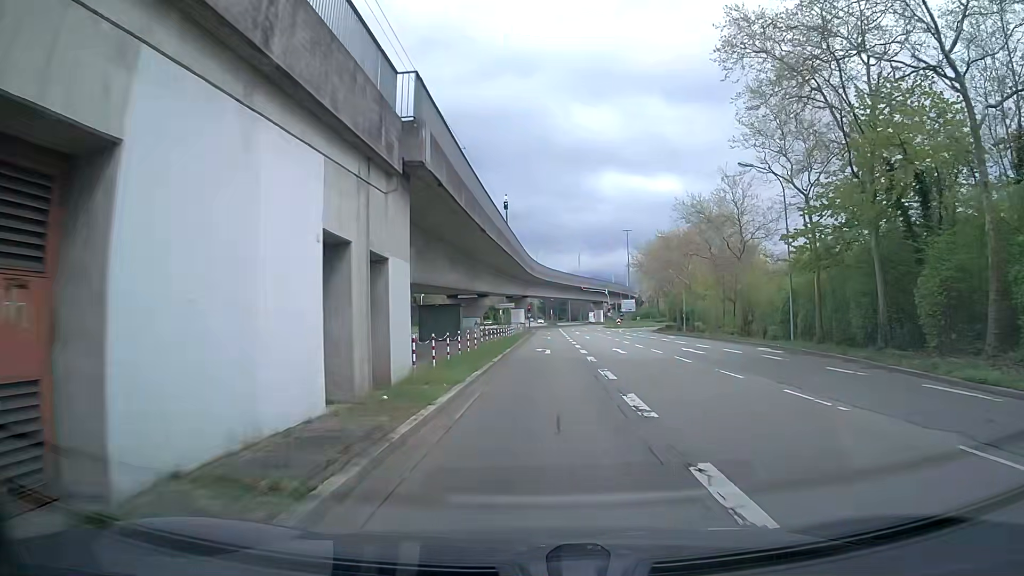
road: tertiary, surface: asphalt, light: Day
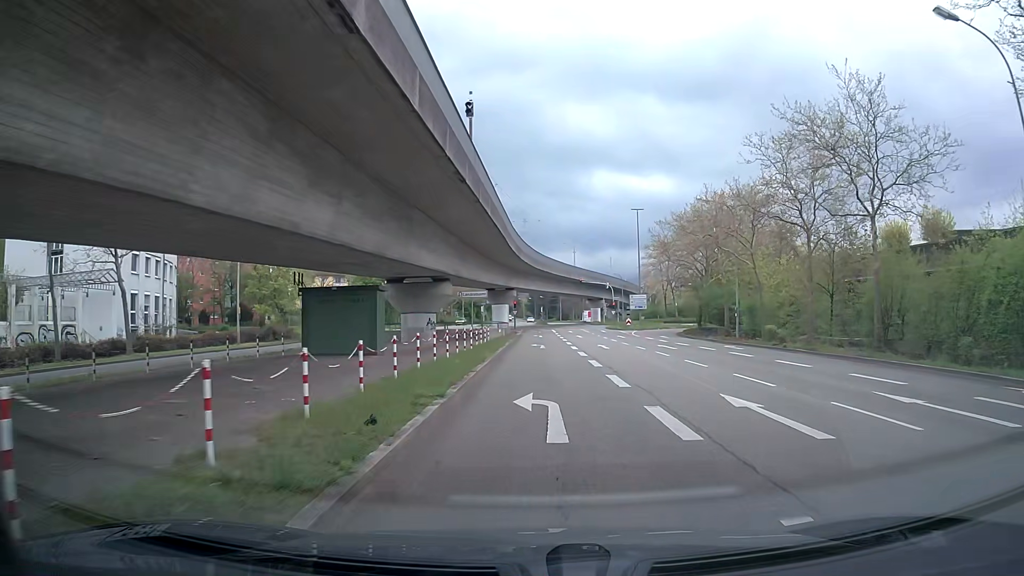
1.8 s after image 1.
(+0.4, +19.8) m; +1°
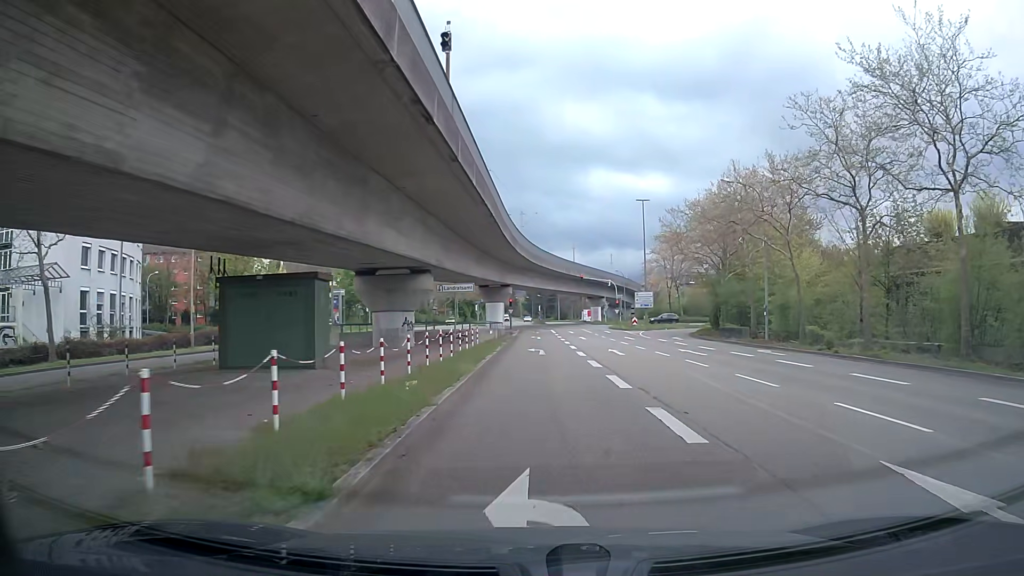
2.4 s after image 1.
(0.0, +6.1) m; 0°
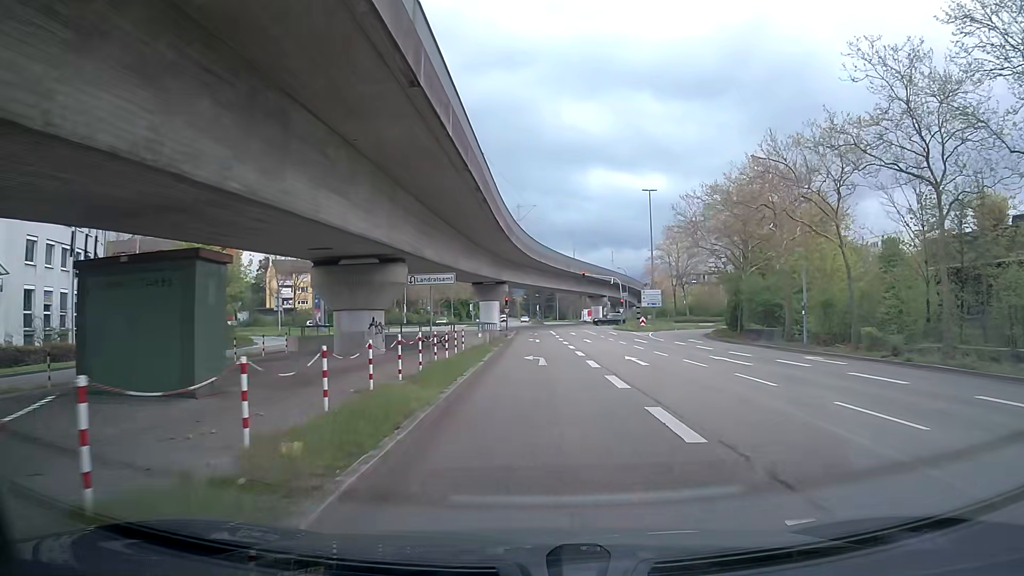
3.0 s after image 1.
(0.0, +5.9) m; 0°
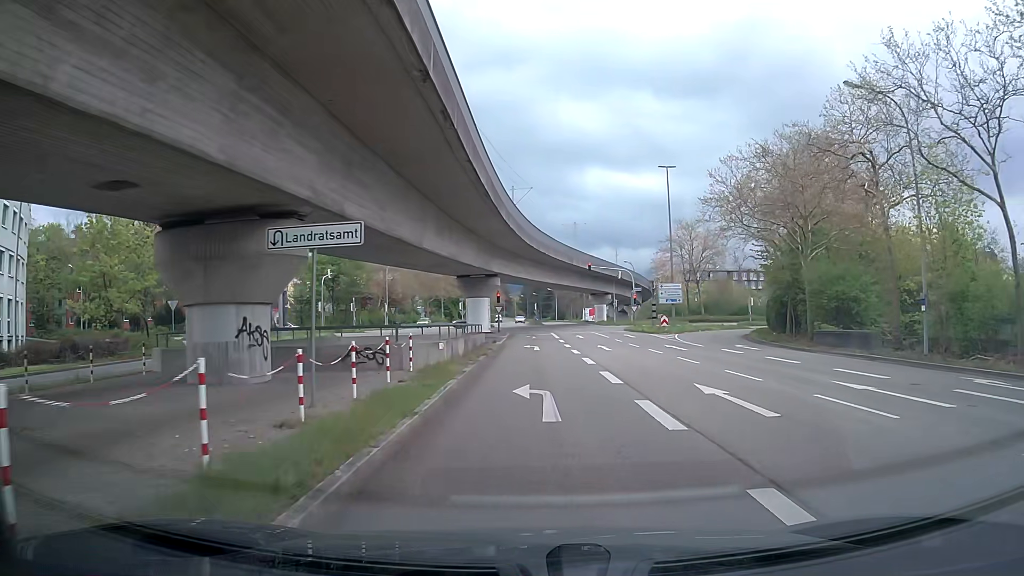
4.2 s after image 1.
(+0.1, +11.0) m; 0°
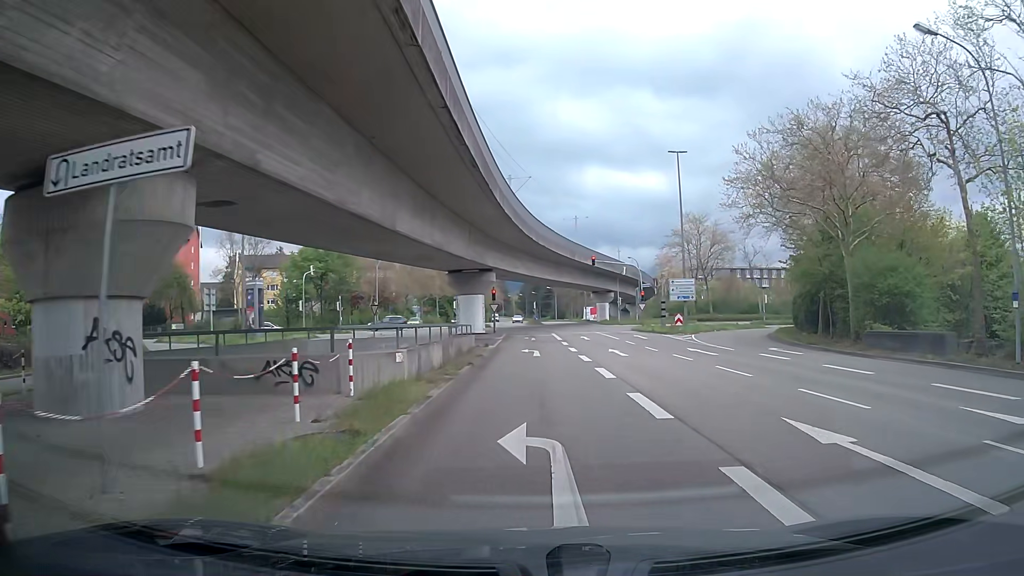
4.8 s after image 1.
(0.0, +5.2) m; +1°
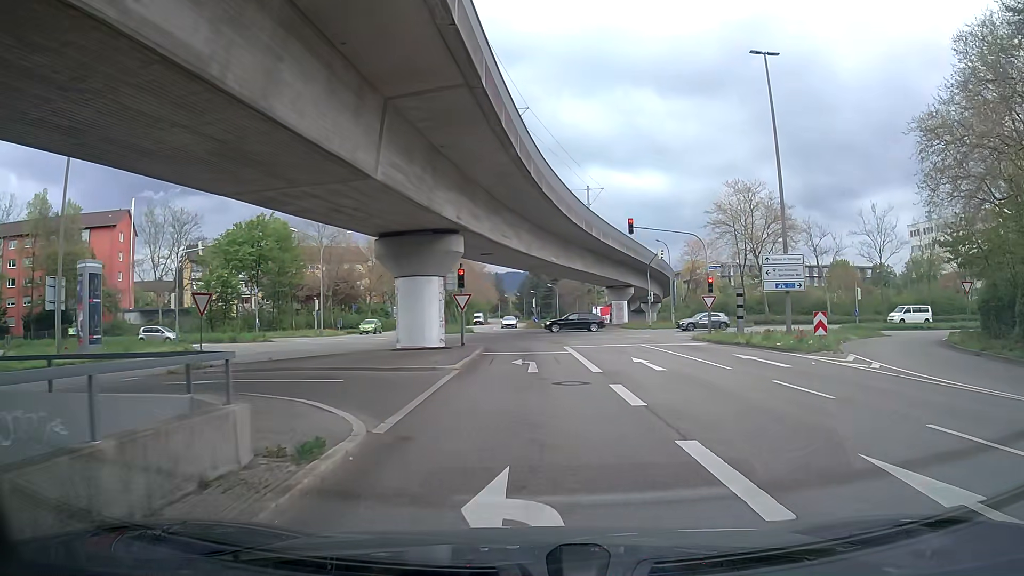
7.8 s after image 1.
(0.0, +22.5) m; 0°
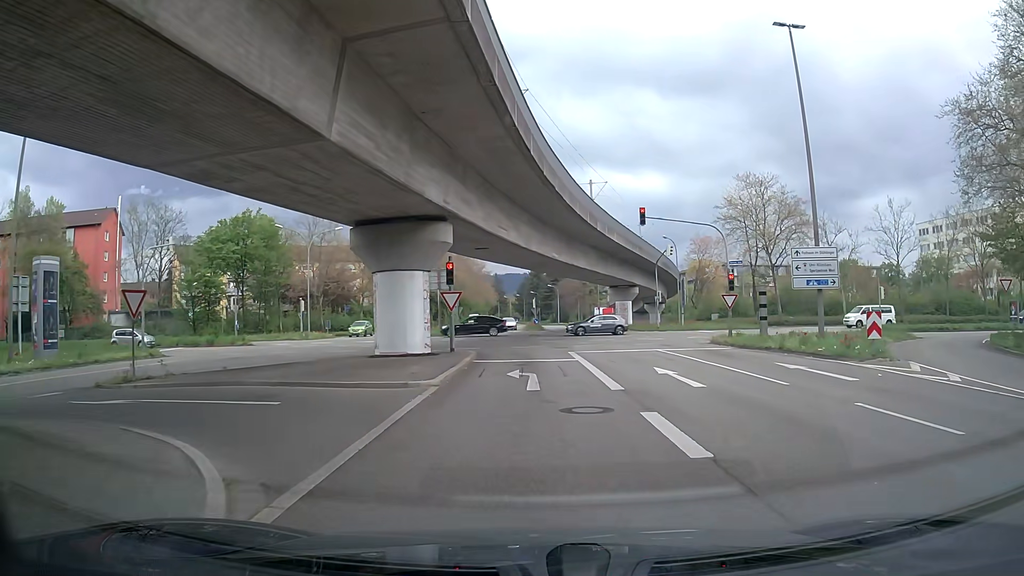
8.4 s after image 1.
(0.0, +3.8) m; 0°
